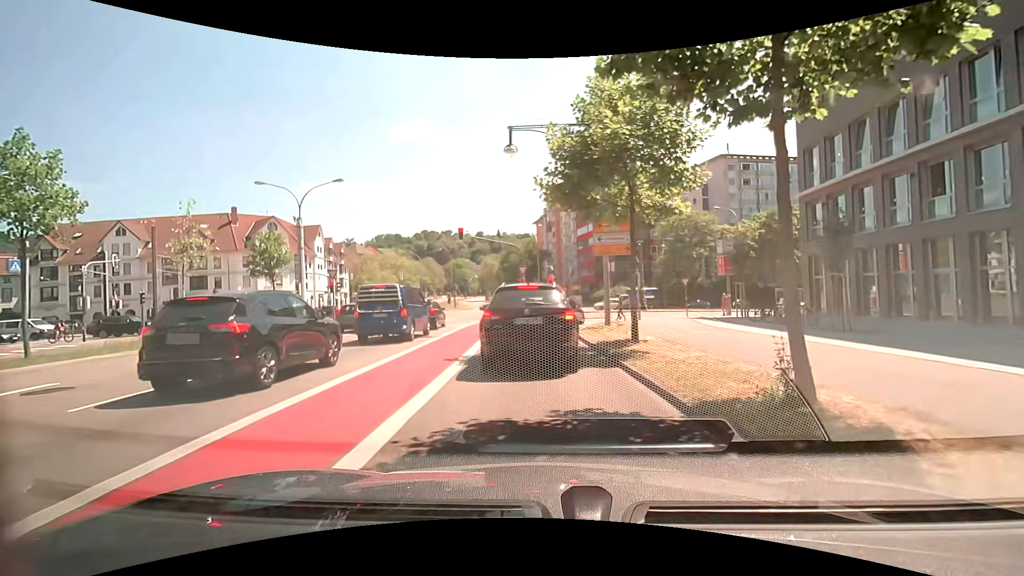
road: primary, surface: asphalt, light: Day
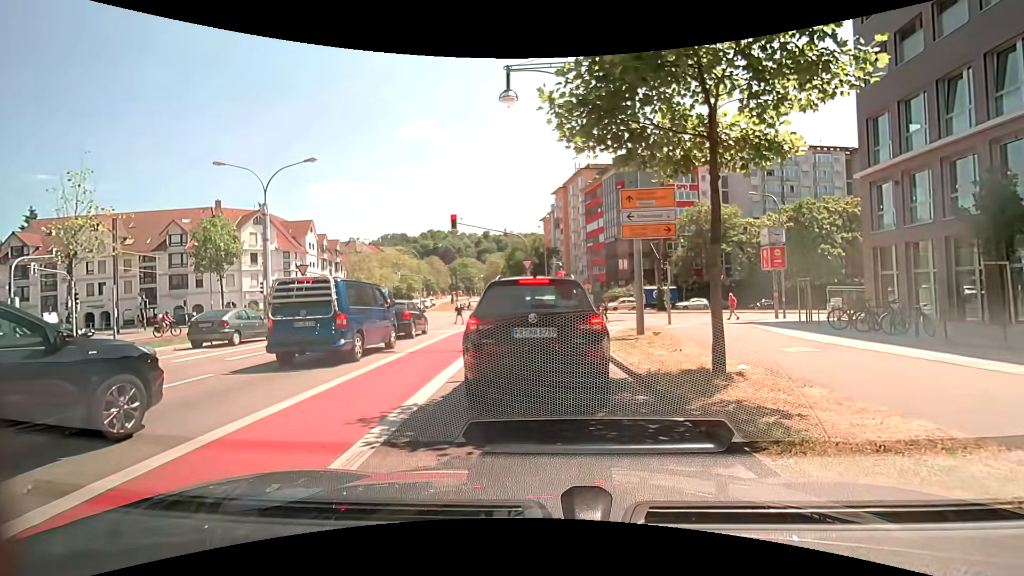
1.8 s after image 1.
(0.0, +5.4) m; -1°
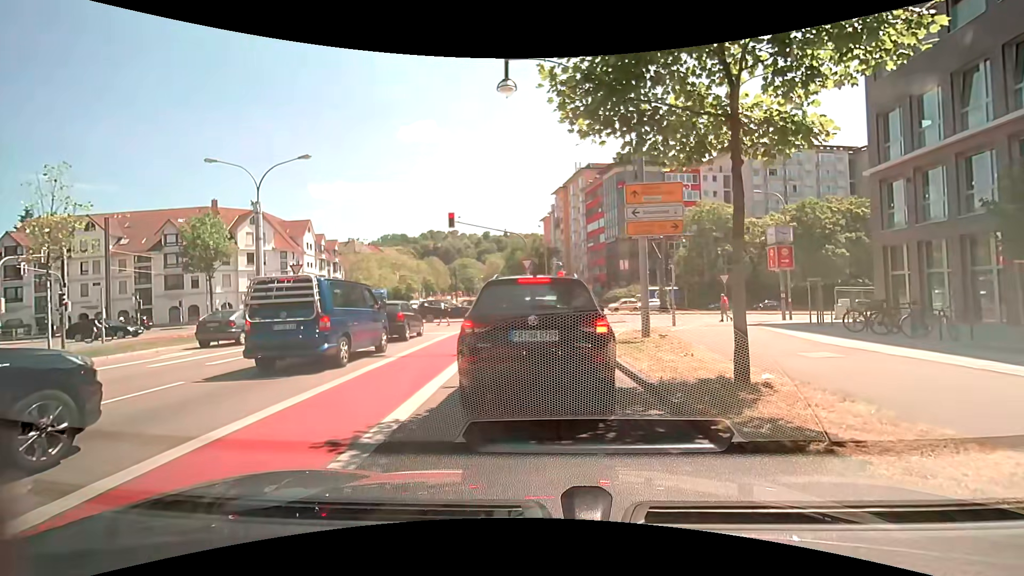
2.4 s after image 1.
(0.0, +0.8) m; 0°
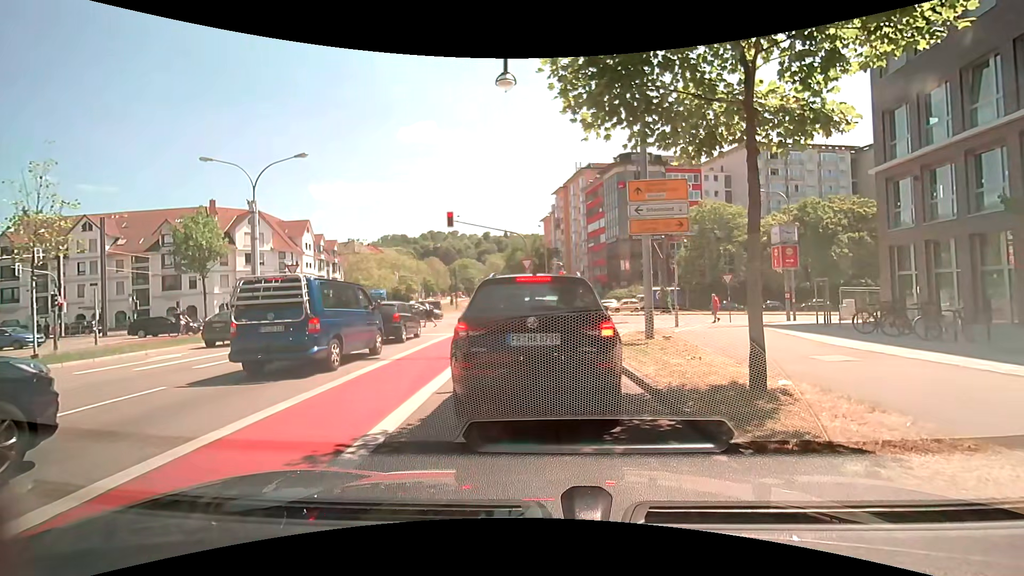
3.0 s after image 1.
(0.0, +0.4) m; 0°
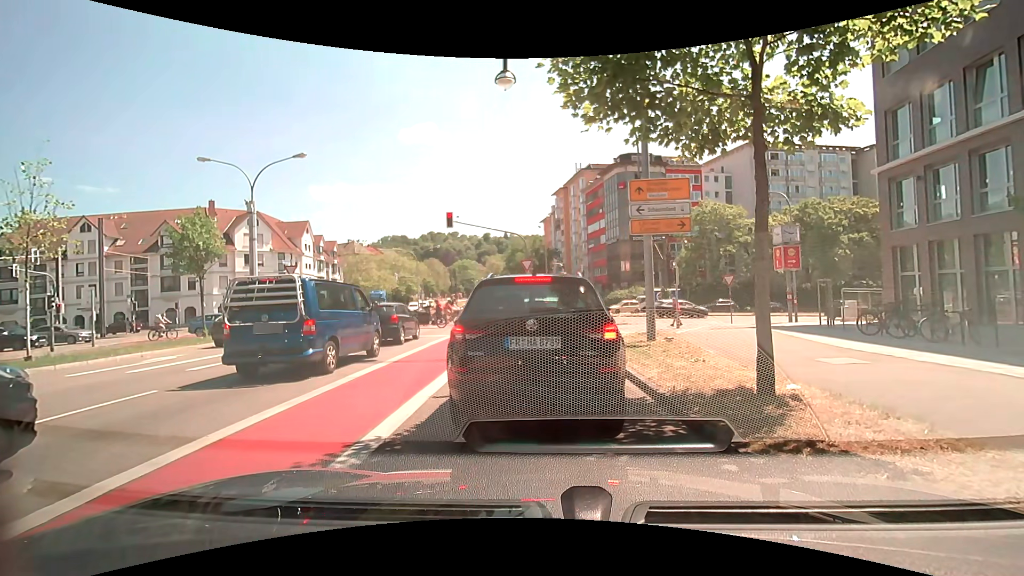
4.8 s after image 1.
(0.0, +0.3) m; 0°
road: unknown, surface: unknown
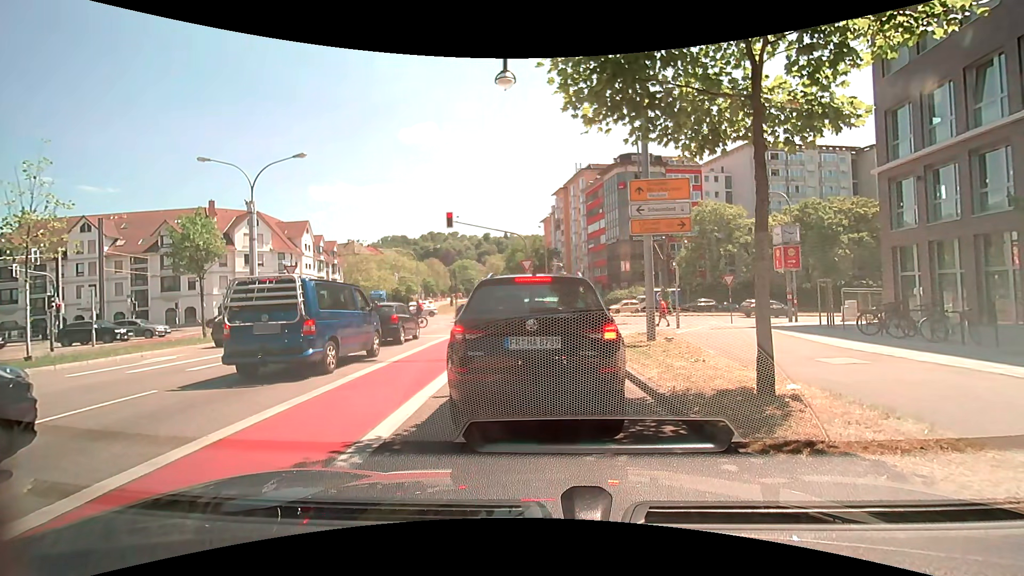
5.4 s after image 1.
(0.0, 0.0) m; 0°
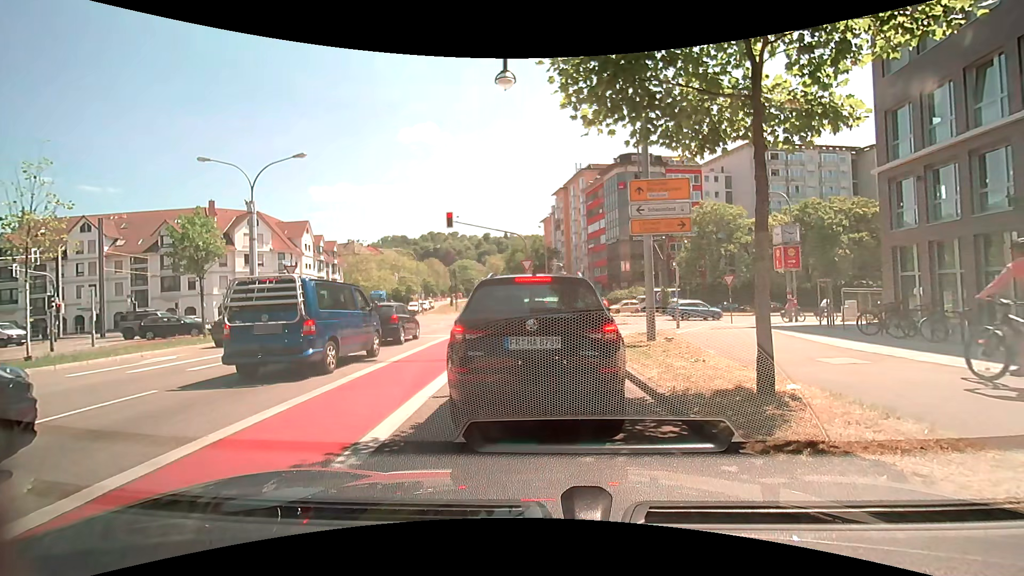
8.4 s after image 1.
(0.0, 0.0) m; 0°
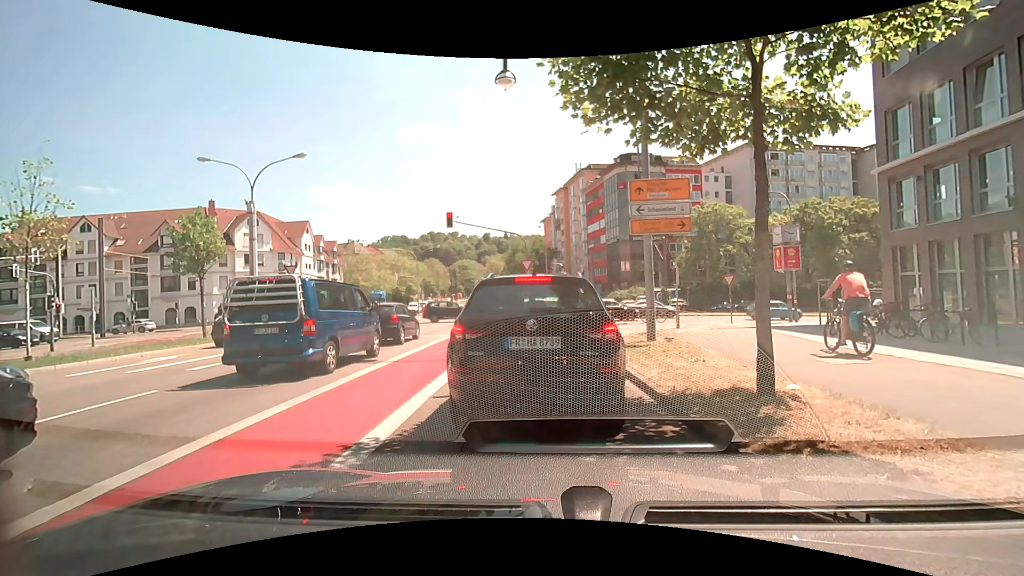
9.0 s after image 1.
(0.0, 0.0) m; 0°
(0, +10) (+1, +20) (+4, +29) (+10, +37) (+18, +43) (+28, +46) (+38, +48) (+47, +50) (+57, +52) (+67, +55) m
